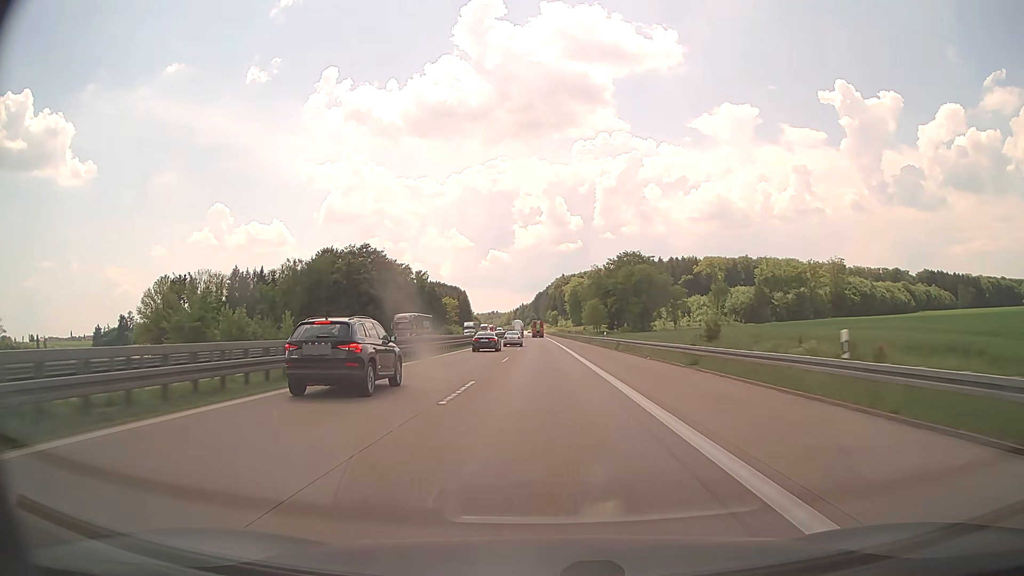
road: motorway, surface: concrete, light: Day
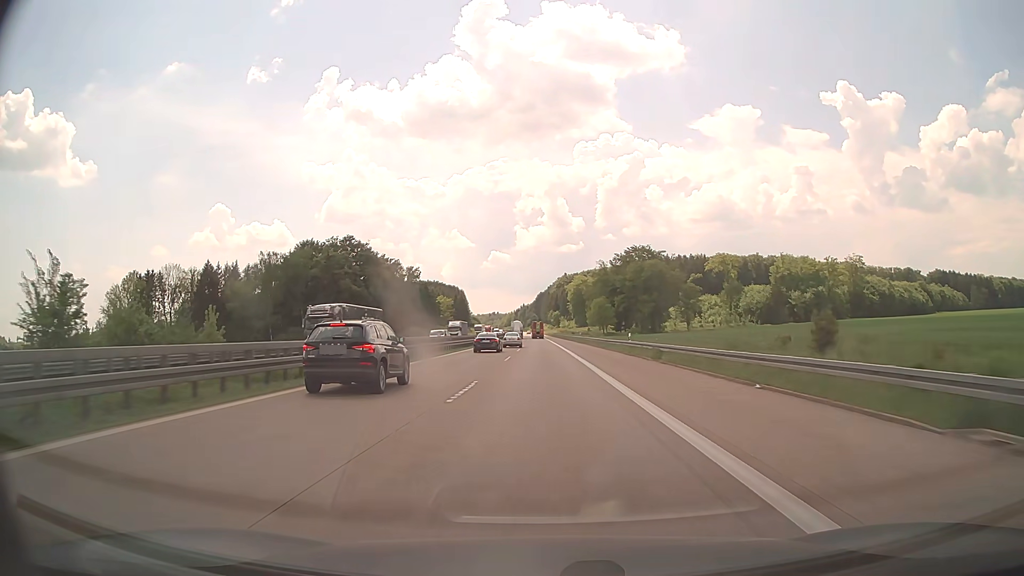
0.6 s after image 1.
(0.0, +17.3) m; 0°
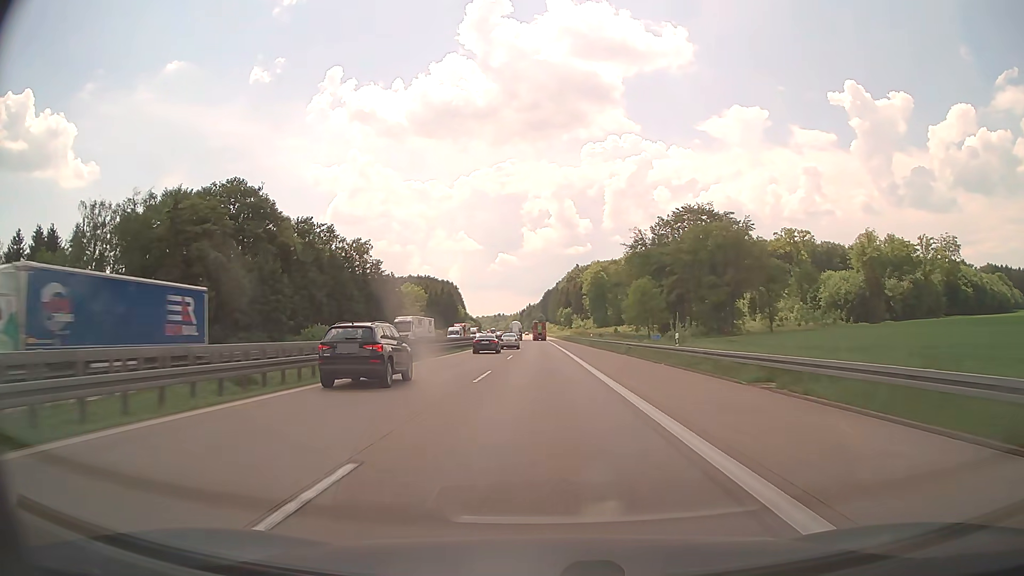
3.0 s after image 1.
(-0.2, +67.9) m; -1°
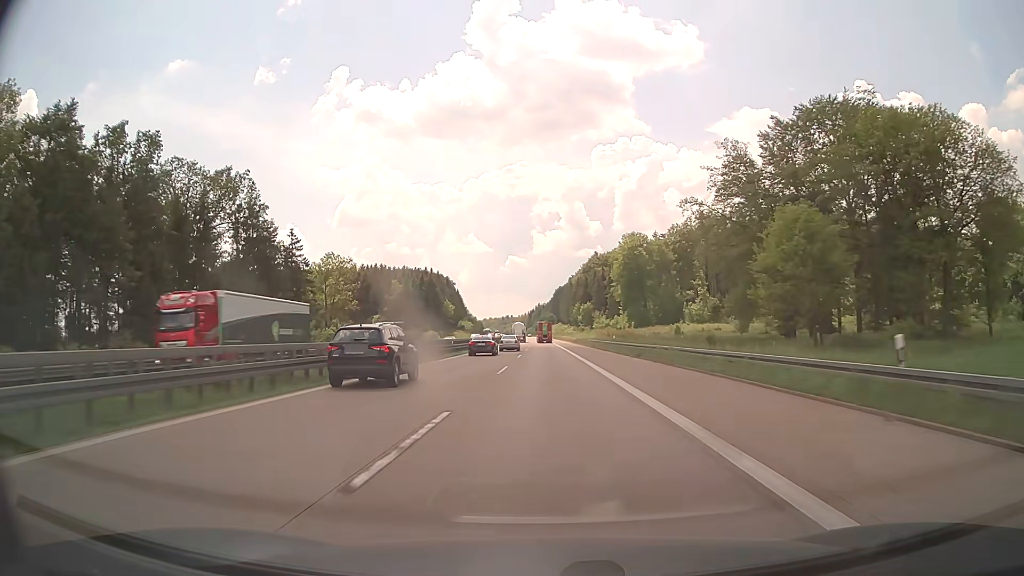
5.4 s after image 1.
(-0.6, +67.1) m; -1°
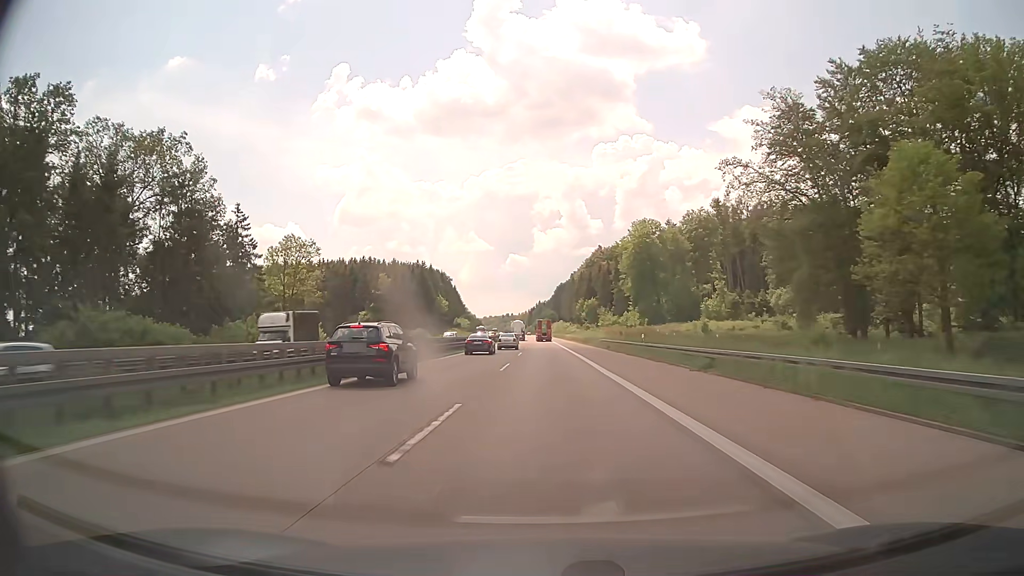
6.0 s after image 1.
(0.0, +16.8) m; 0°
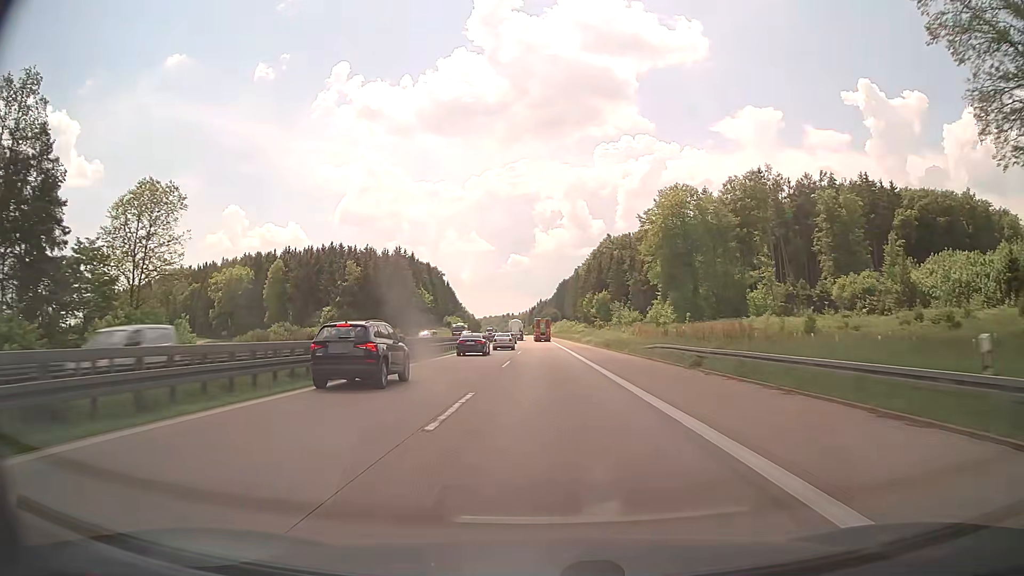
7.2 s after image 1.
(0.0, +33.7) m; 0°
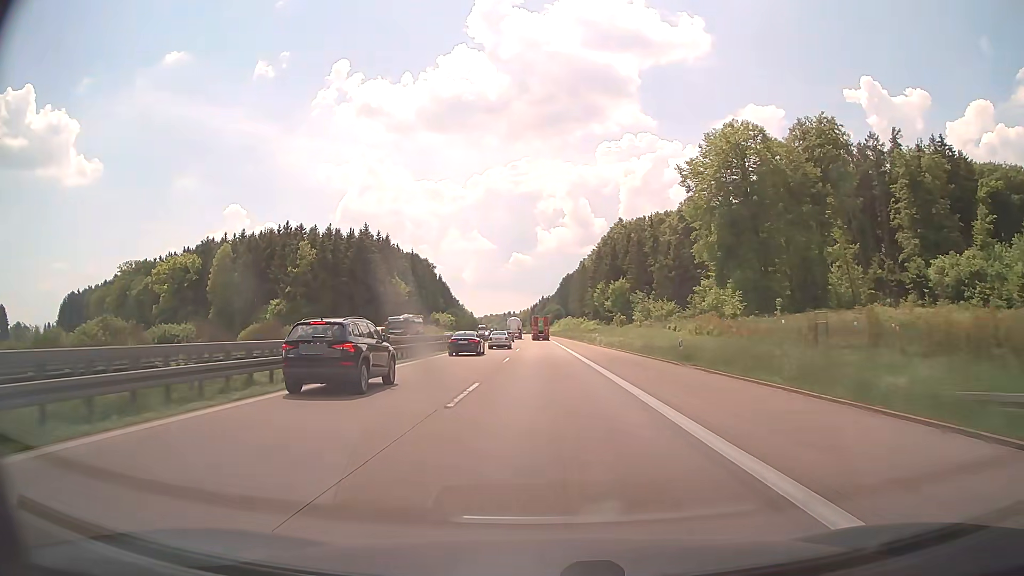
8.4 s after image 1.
(0.0, +33.2) m; 0°
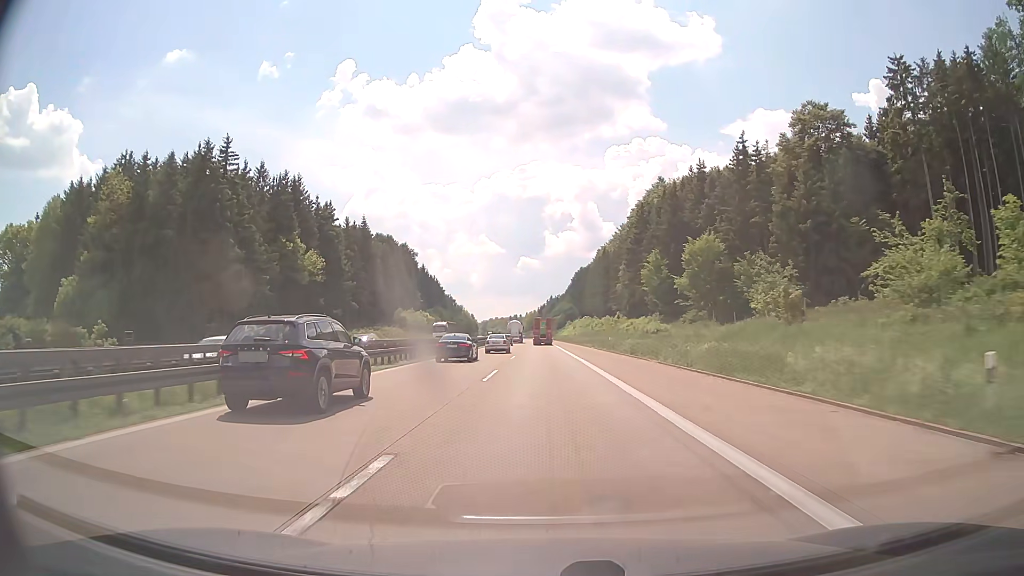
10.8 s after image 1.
(-0.5, +64.3) m; -1°
(0, +10) (0, +20) (0, +30) (0, +40) (0, +50) (0, +60) (0, +70) (-1, +80) (-1, +90) (-1, +100) m
